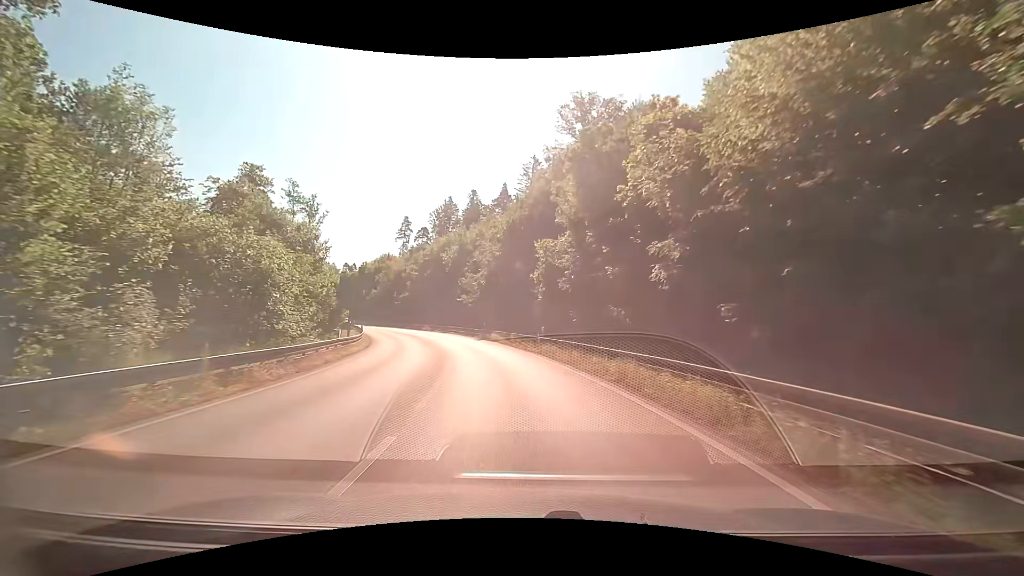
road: secondary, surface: asphalt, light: Day
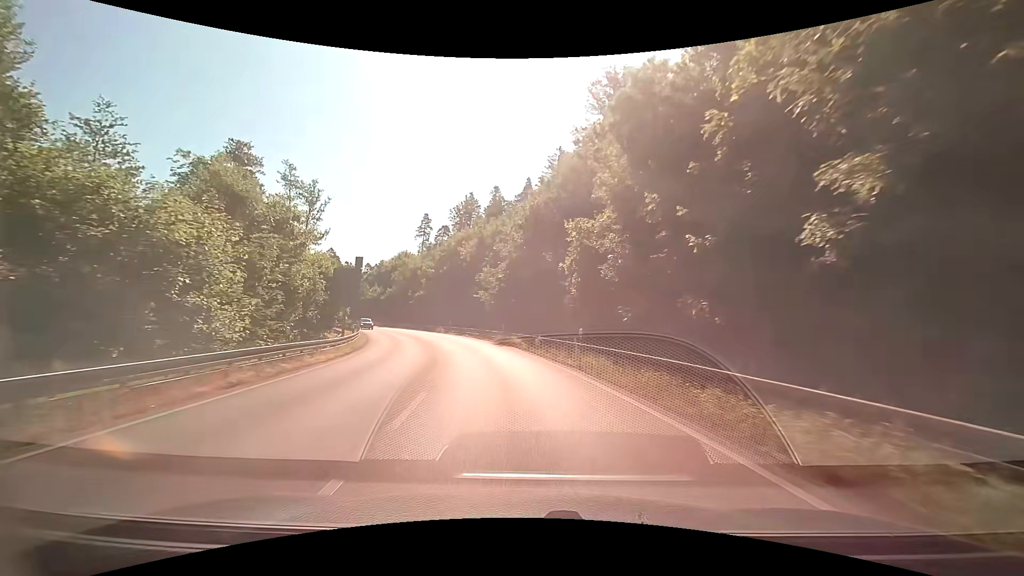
(-0.2, +7.8) m; -3°
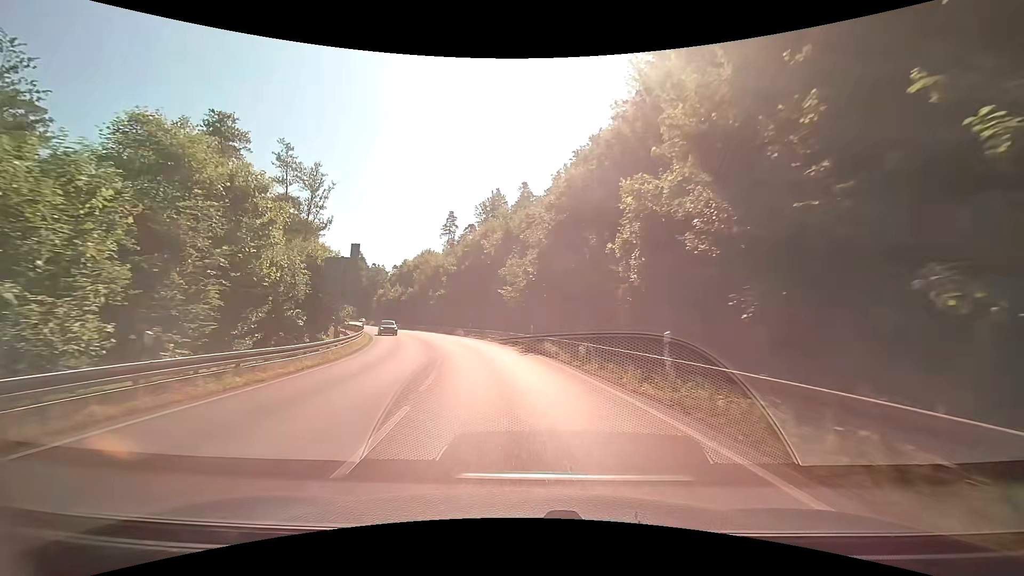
(-0.2, +7.9) m; -3°
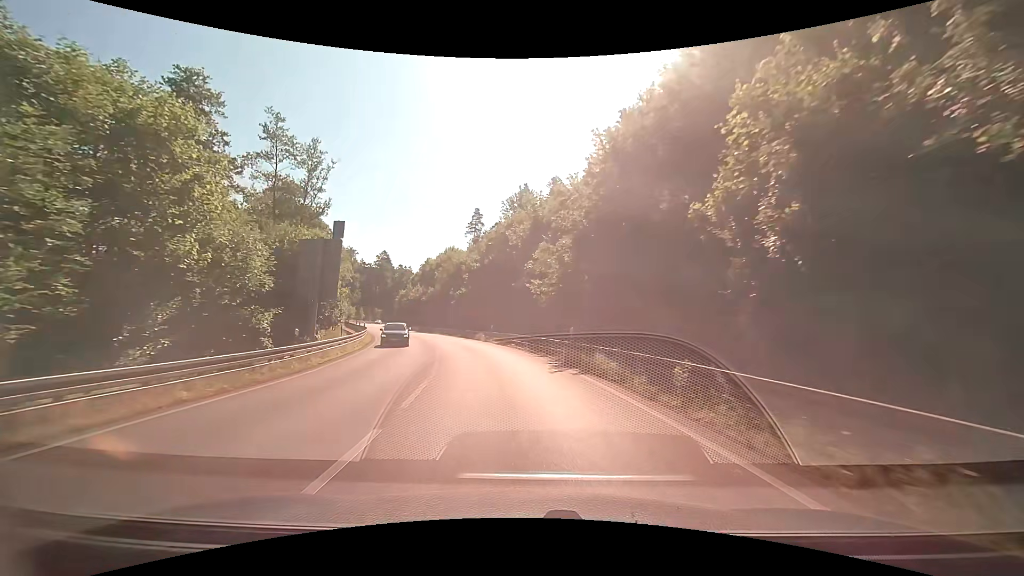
(-0.2, +8.1) m; -4°
